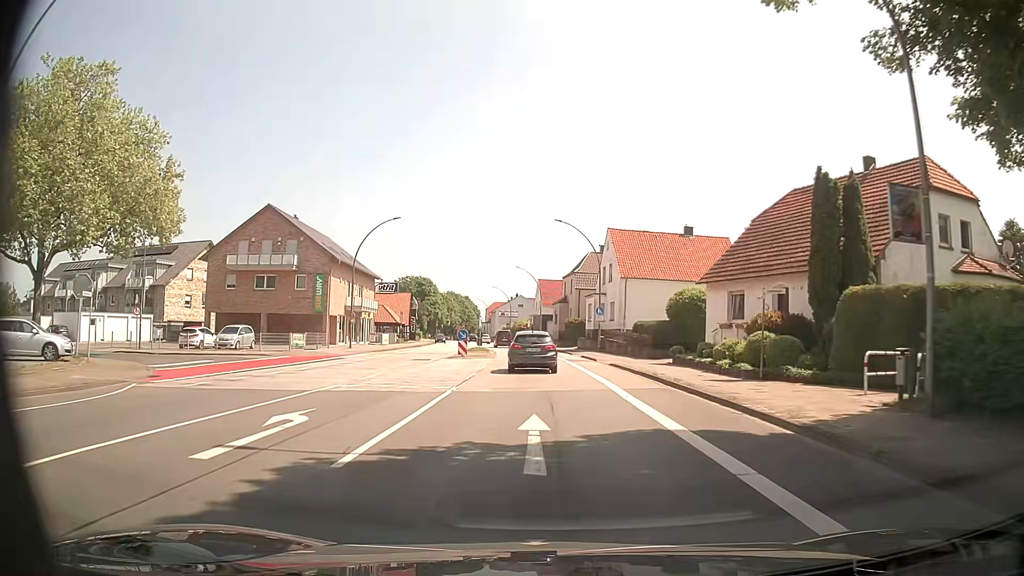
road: primary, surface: asphalt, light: Day
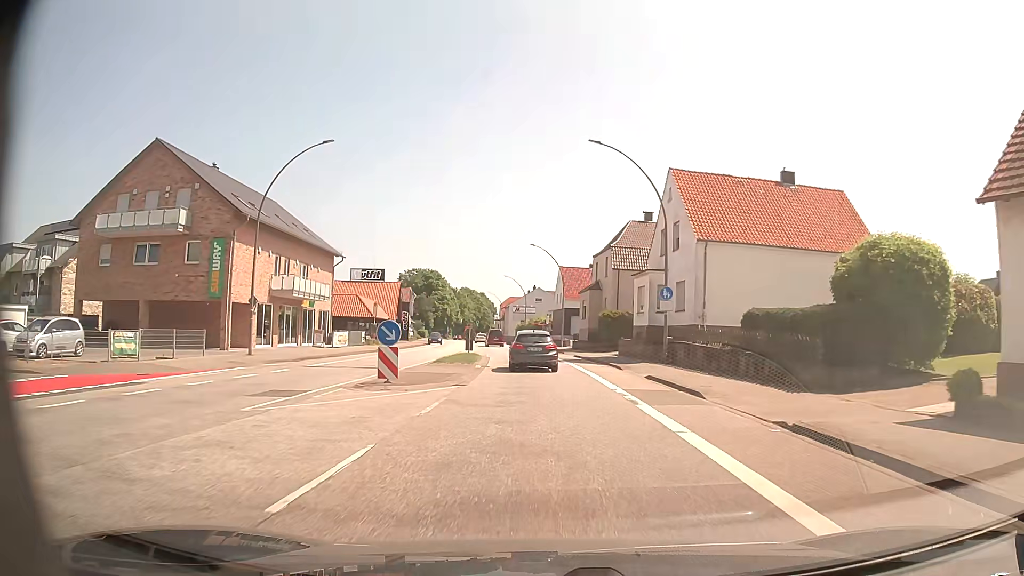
(-0.2, +21.3) m; -1°
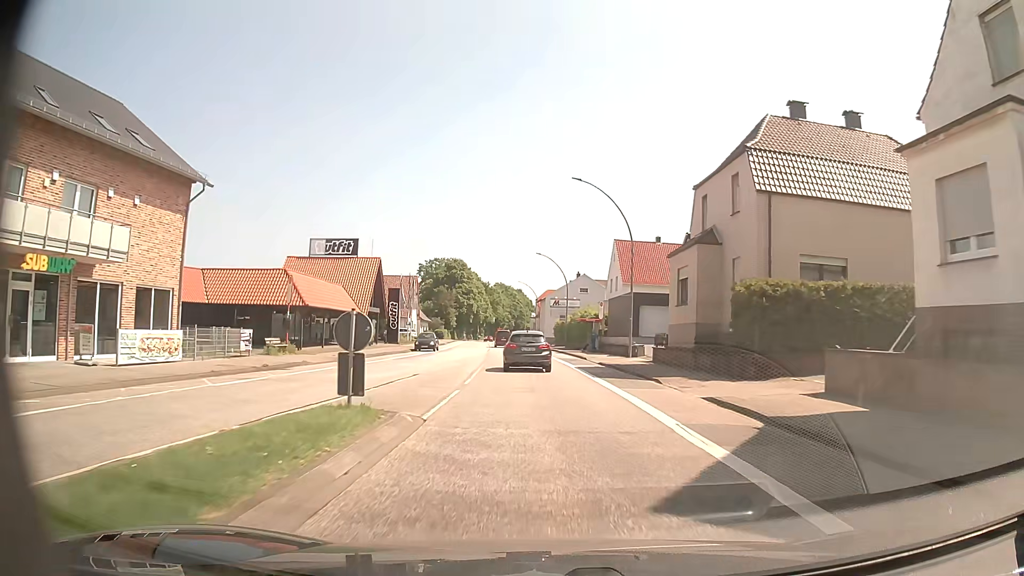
(-0.6, +28.4) m; -3°
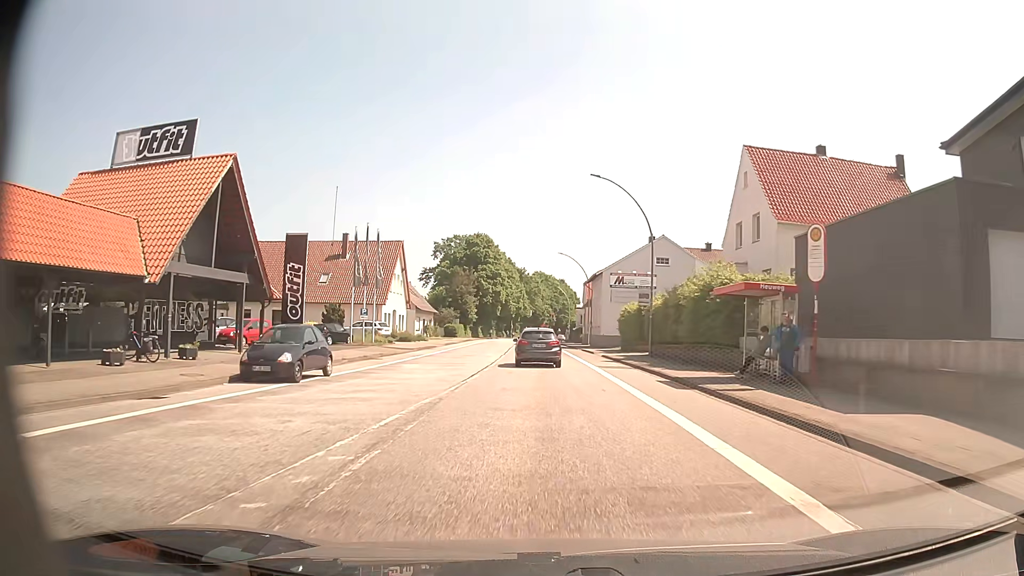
(-1.1, +34.7) m; -3°
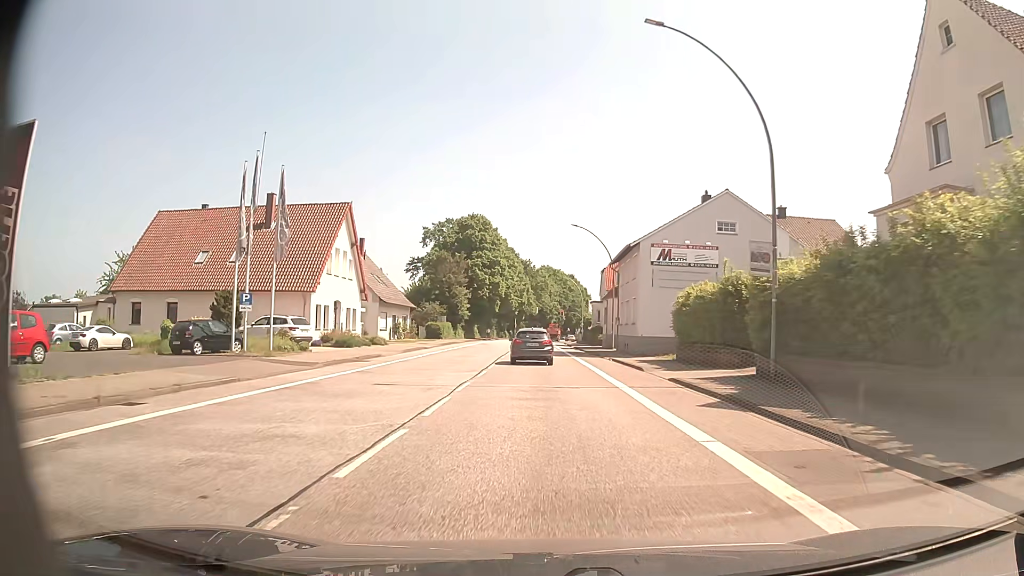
(-0.2, +19.4) m; -1°
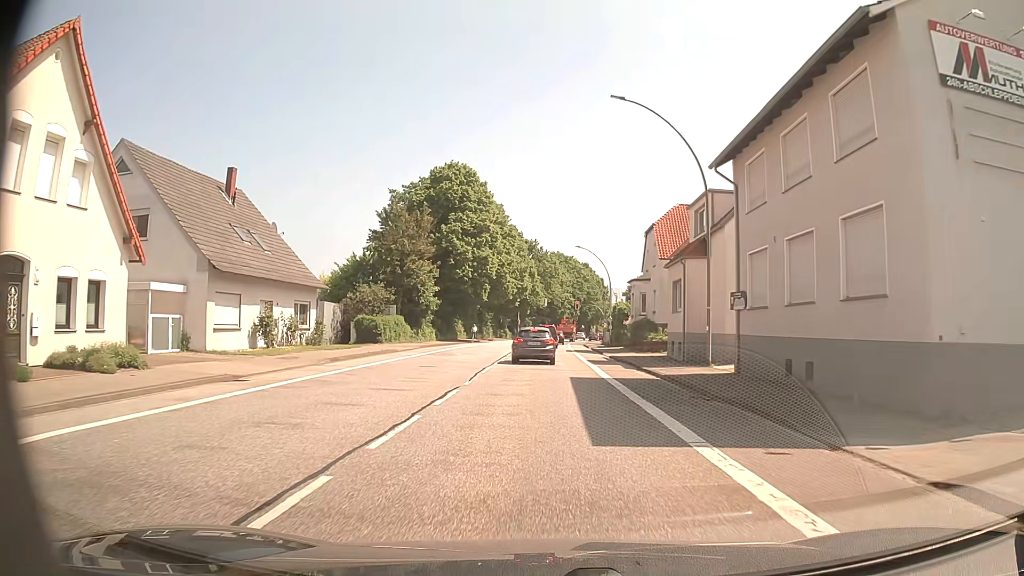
(-0.1, +30.0) m; -1°
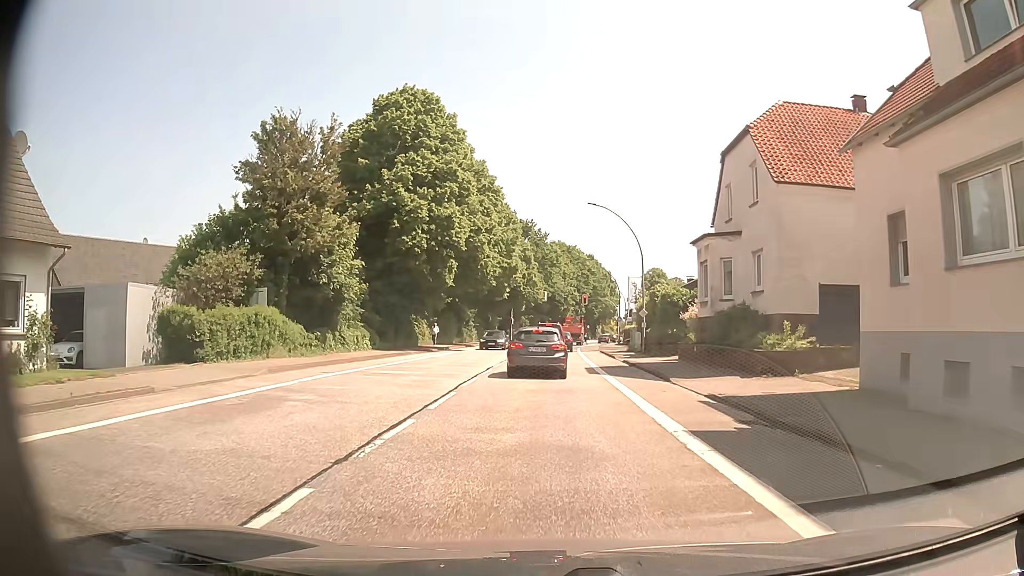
(0.0, +22.6) m; 0°
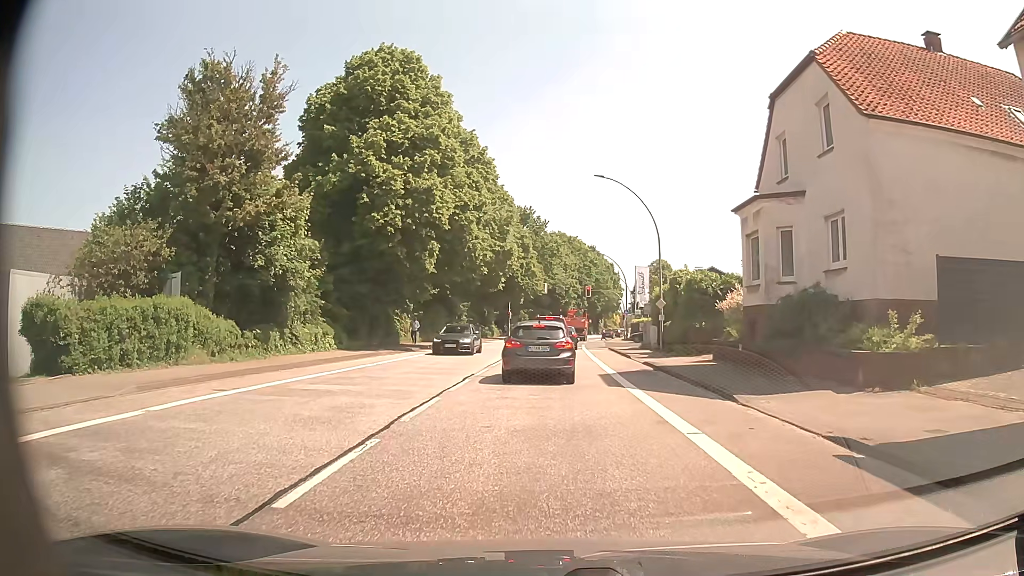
(-0.1, +6.5) m; 0°
